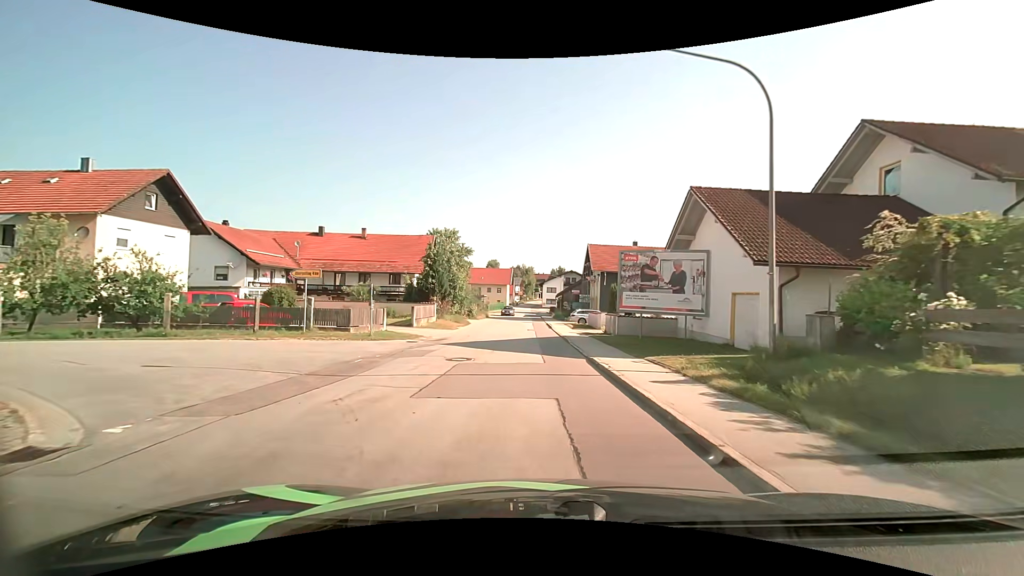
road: tertiary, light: Day
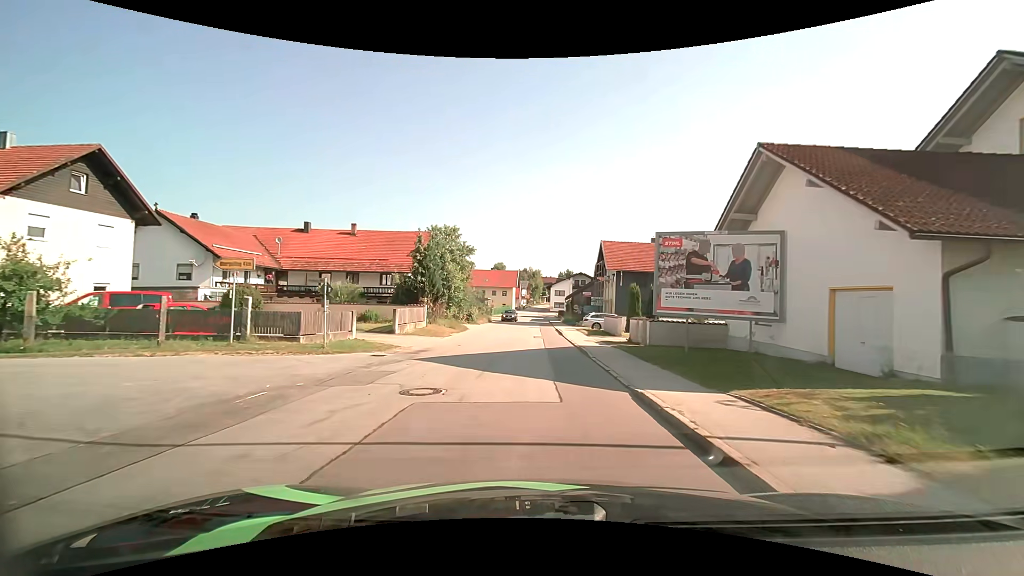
(-0.1, +5.8) m; -1°
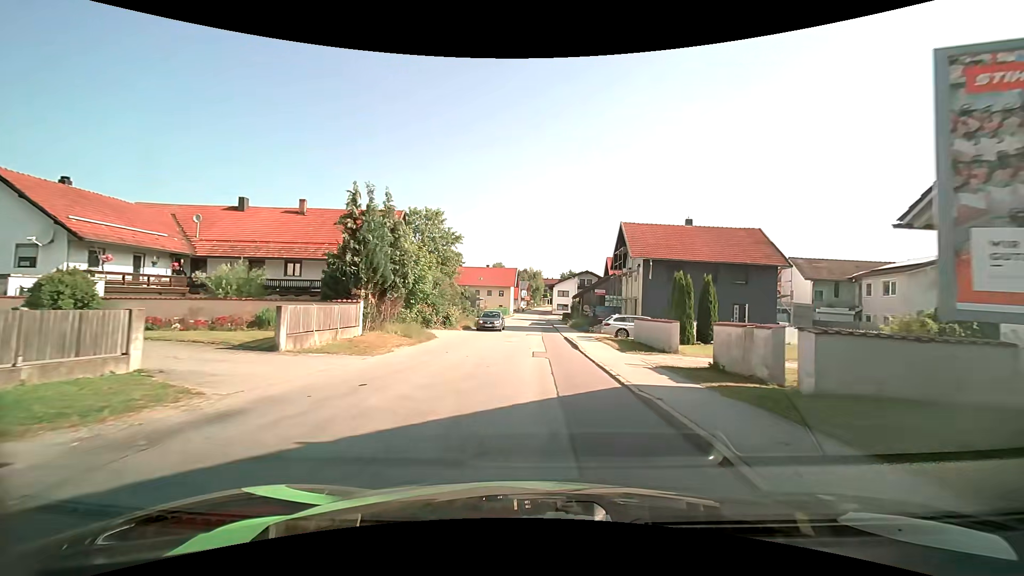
(0.0, +12.1) m; 0°
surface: asphalt
(0, +10) (0, +20) (0, +30) (-1, +40) (-1, +50) (-1, +60) (-1, +70) (-1, +80) (-1, +90) (-1, +100) m
